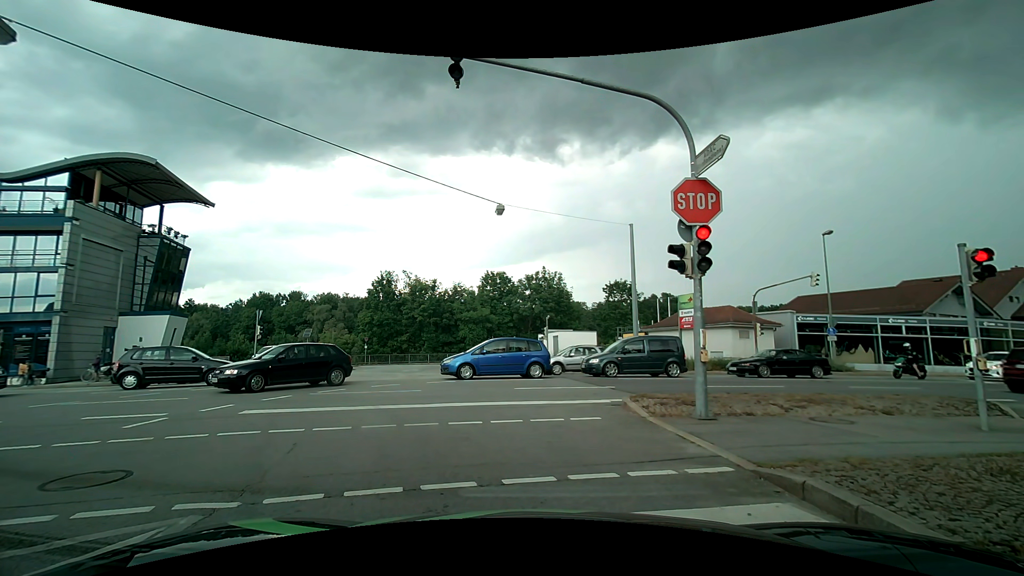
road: tertiary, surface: asphalt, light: Day
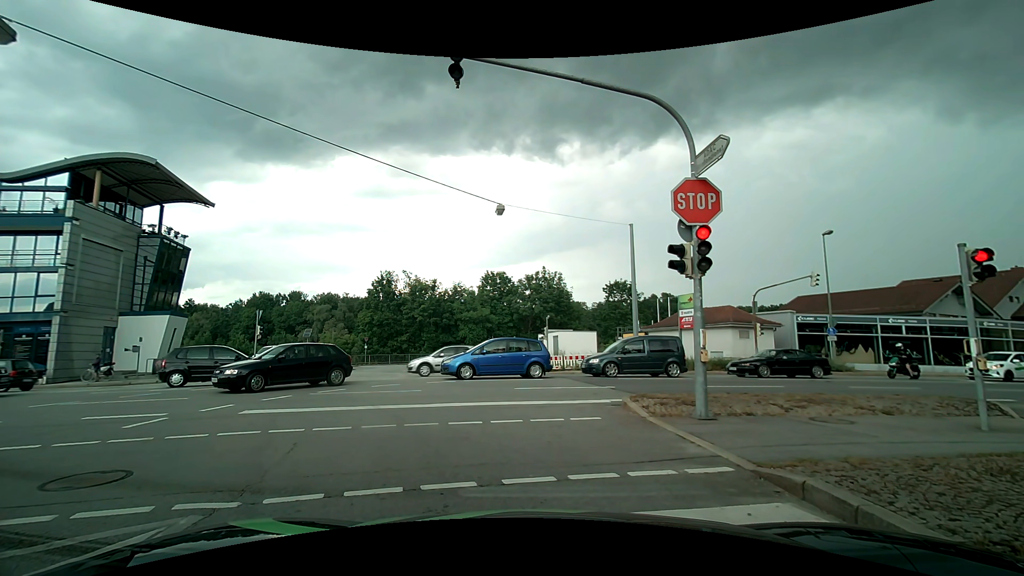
(0.0, 0.0) m; 0°
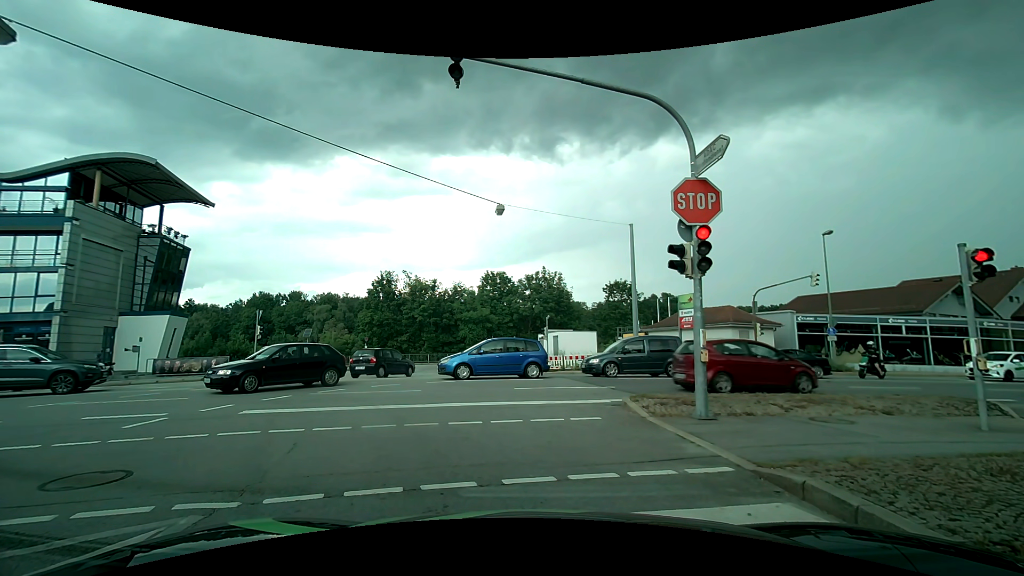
(0.0, 0.0) m; 0°
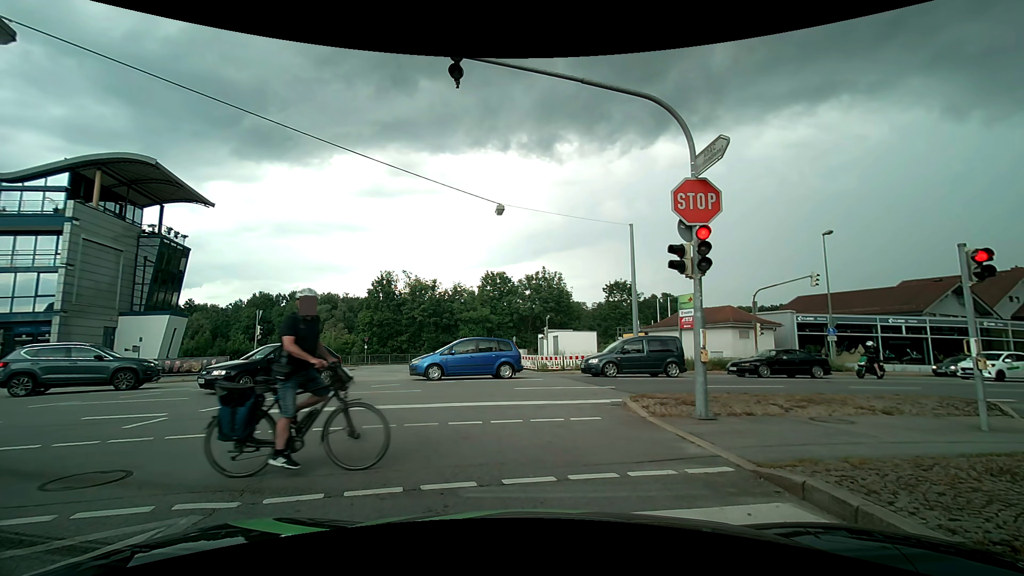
(0.0, 0.0) m; 0°
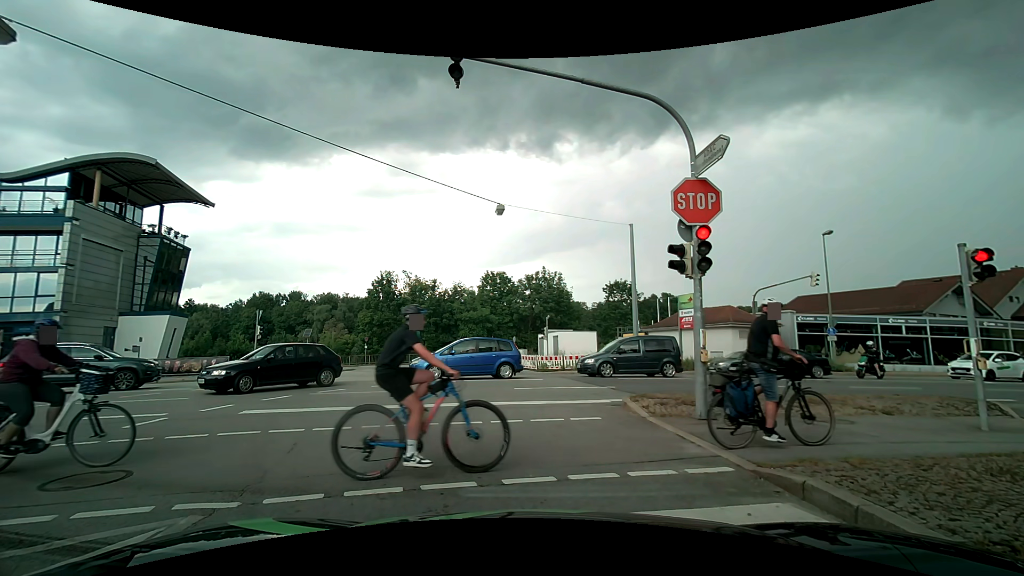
(0.0, 0.0) m; 0°
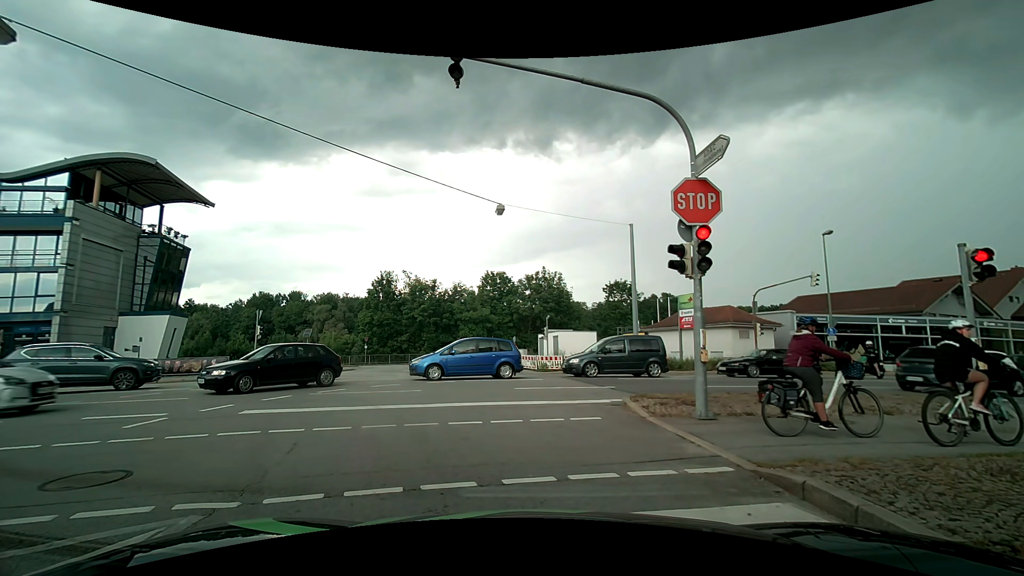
(0.0, 0.0) m; 0°
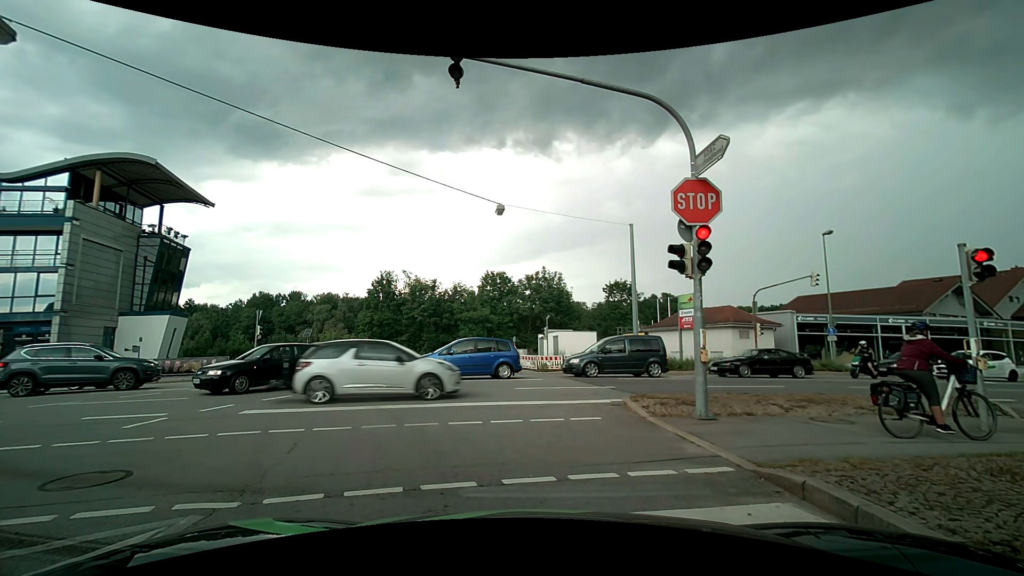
(0.0, 0.0) m; 0°
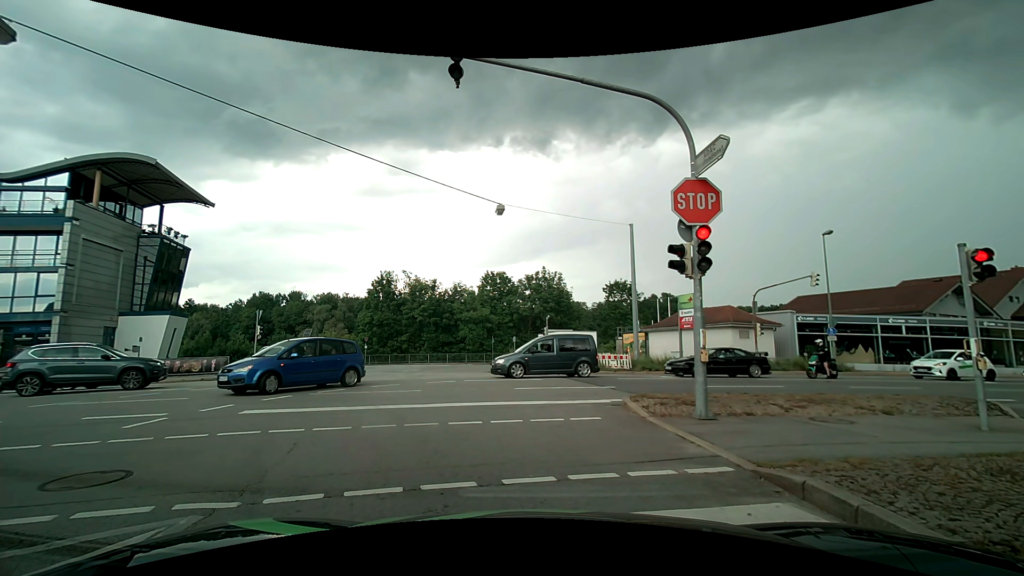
(0.0, 0.0) m; 0°
(-1, +10) (-7, +18) (-16, +21) (-26, +20) (-36, +18) (-46, +16) (-56, +14) (-65, +12) (-75, +10) (-85, +8) m
